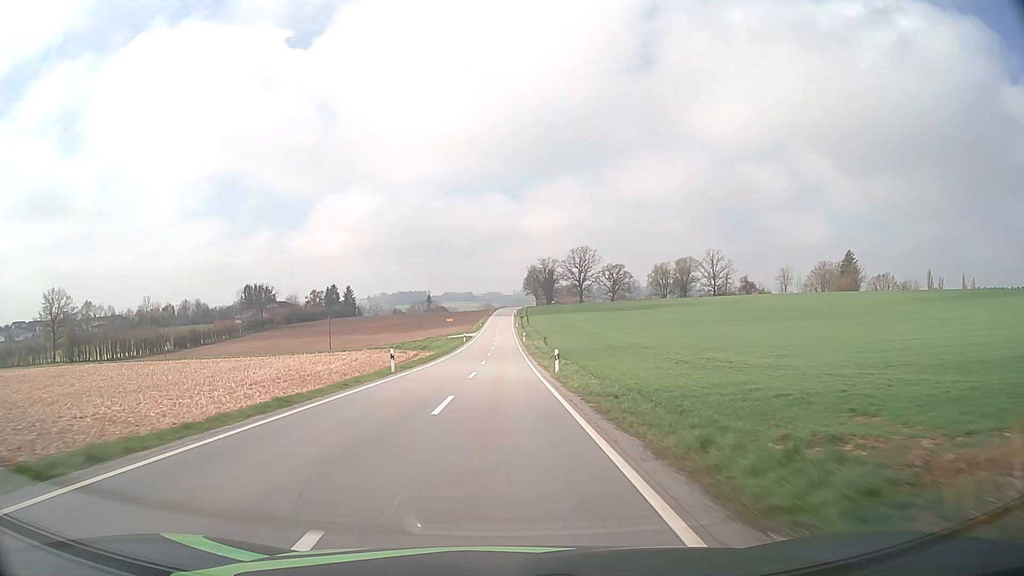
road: tertiary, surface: asphalt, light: Day
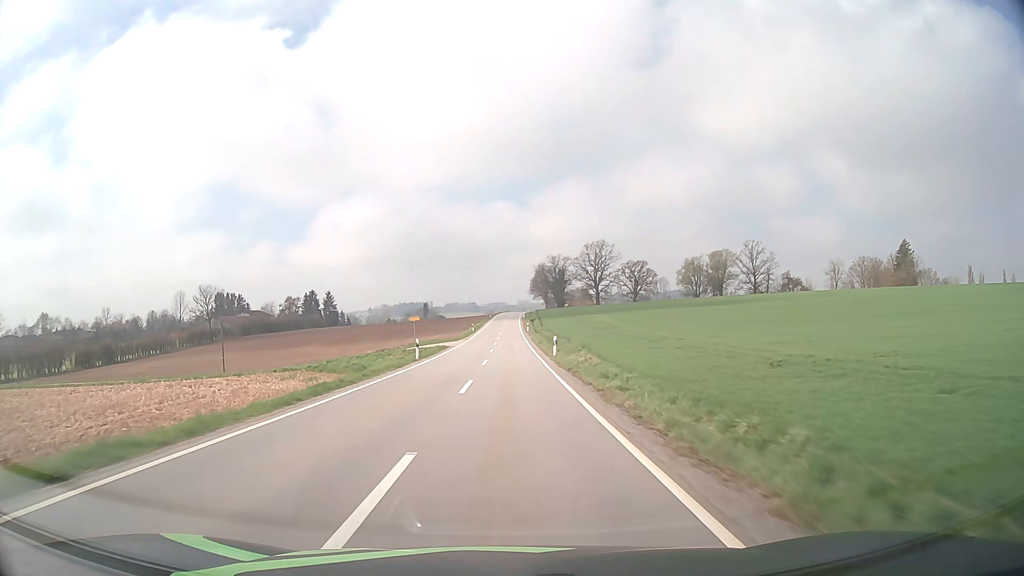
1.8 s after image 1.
(-0.1, +44.5) m; 0°
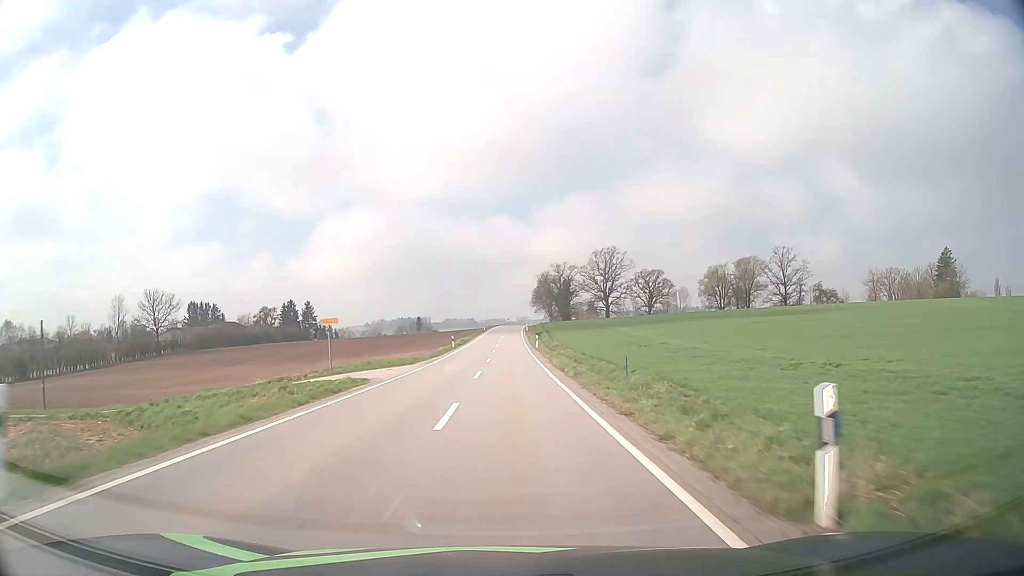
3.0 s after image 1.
(0.0, +29.4) m; 0°
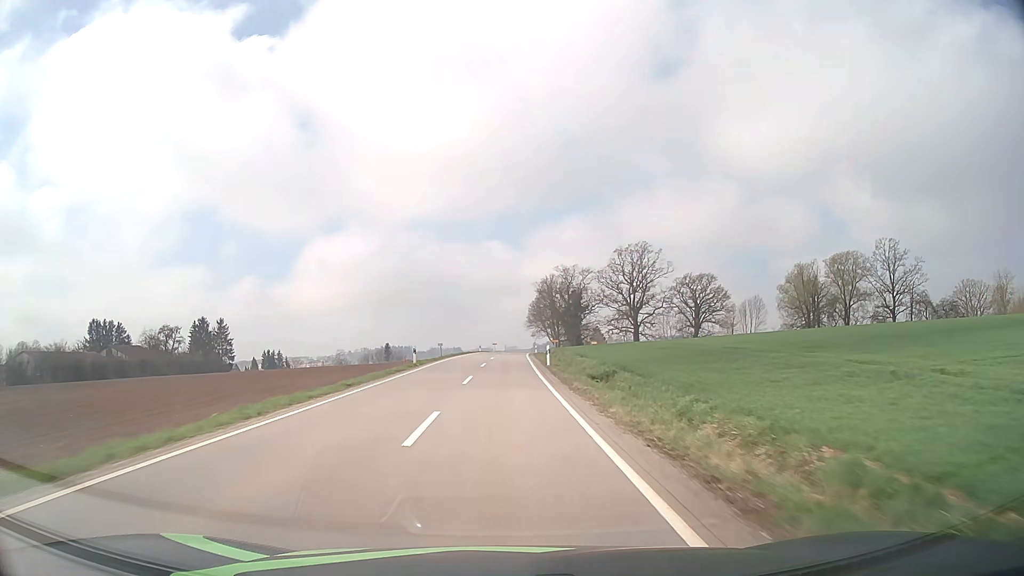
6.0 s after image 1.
(+0.5, +73.2) m; +1°
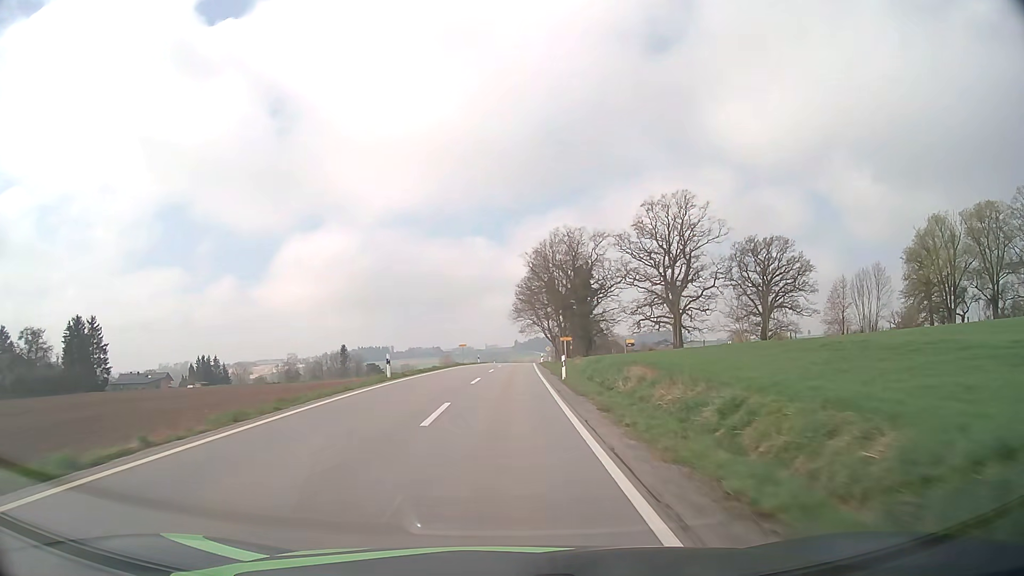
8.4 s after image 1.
(+0.6, +57.5) m; +2°
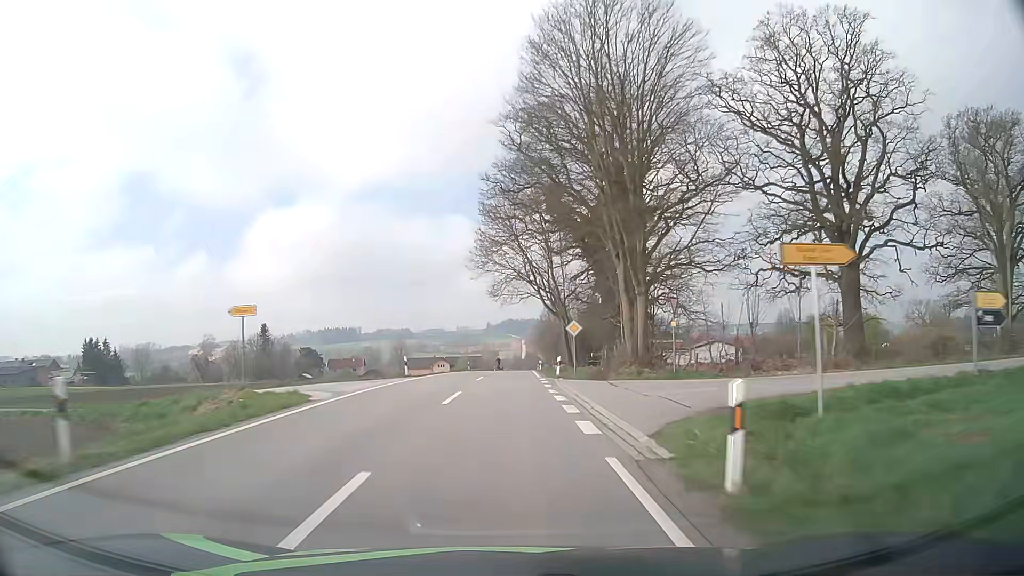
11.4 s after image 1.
(+1.3, +67.5) m; +2°
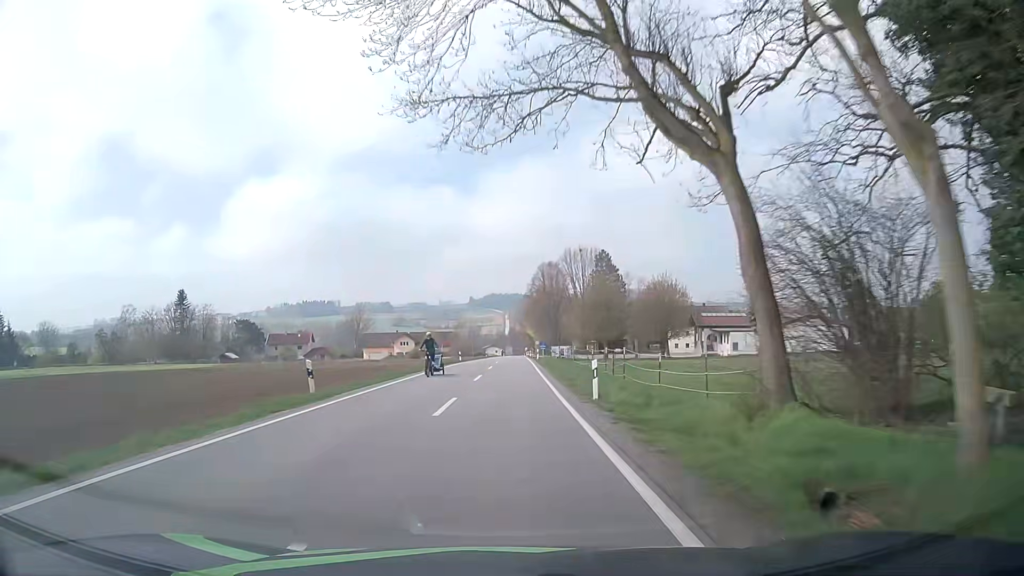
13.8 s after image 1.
(+0.6, +49.8) m; +1°
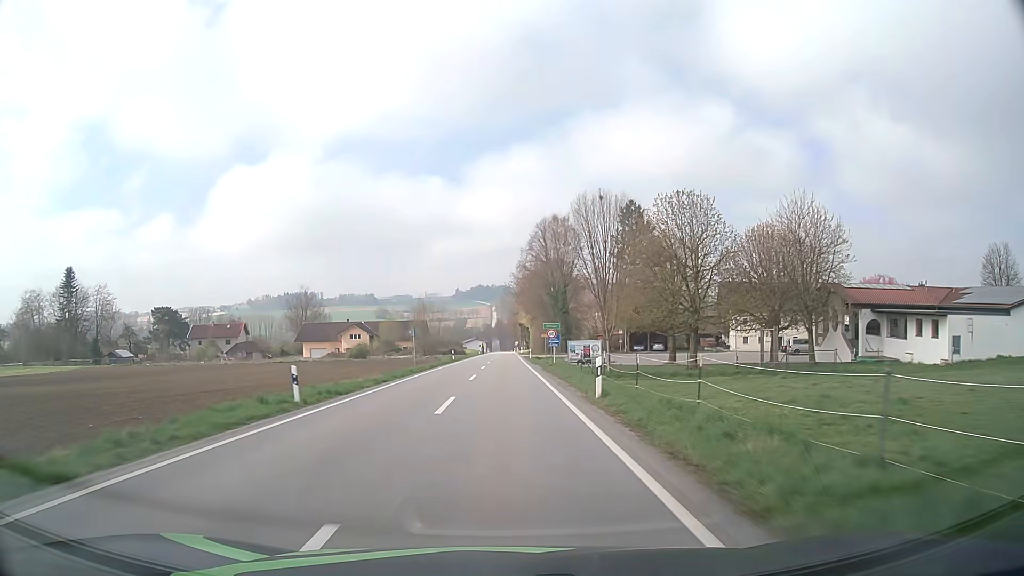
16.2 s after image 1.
(+0.6, +47.3) m; +1°
(0, +10) (0, +20) (0, +30) (0, +40) (0, +50) (0, +60) (0, +70) (0, +80) (0, +90) (0, +100) m
